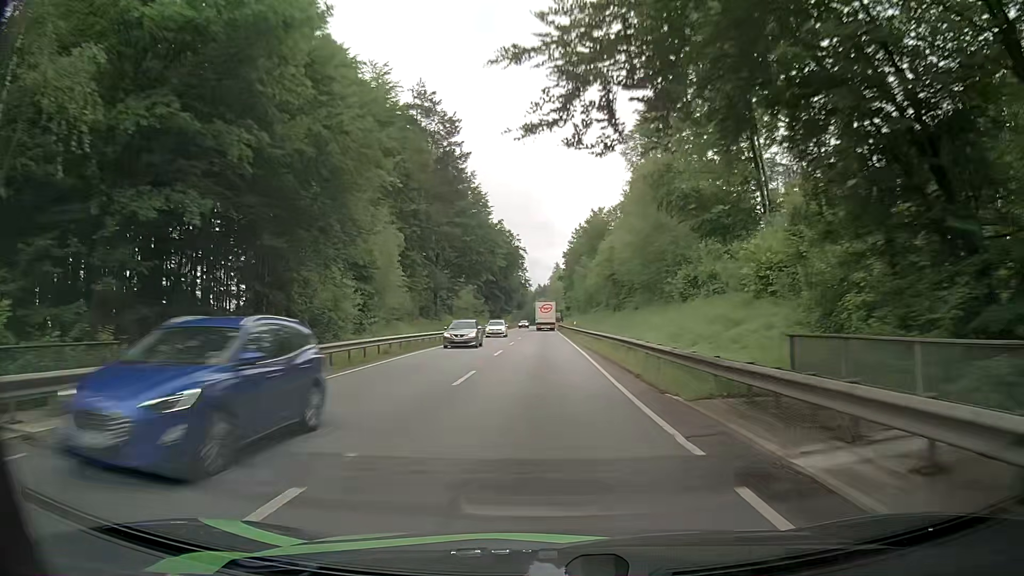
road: primary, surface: asphalt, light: Day
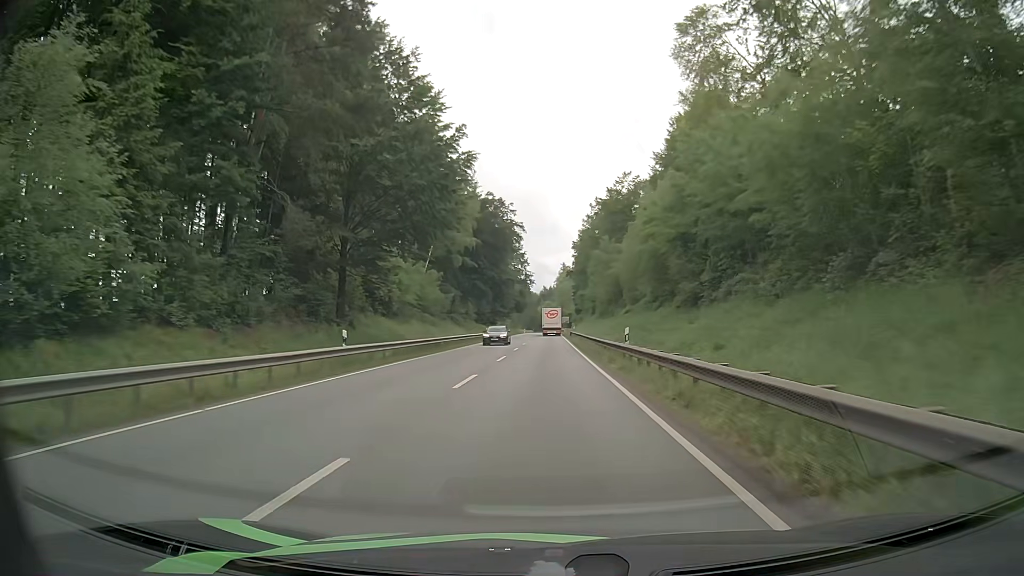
(0.0, +36.3) m; 0°
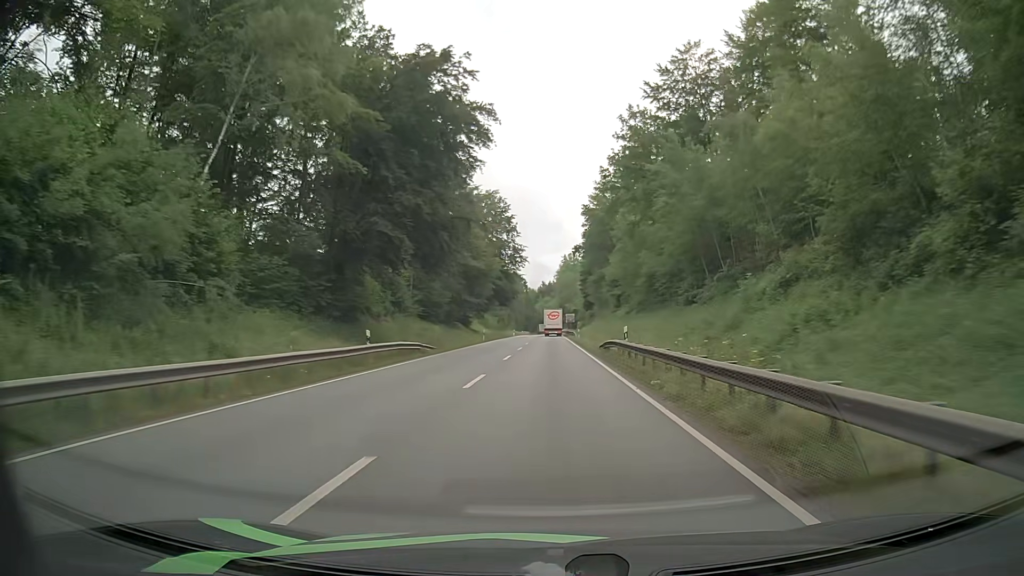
(-0.2, +48.1) m; 0°
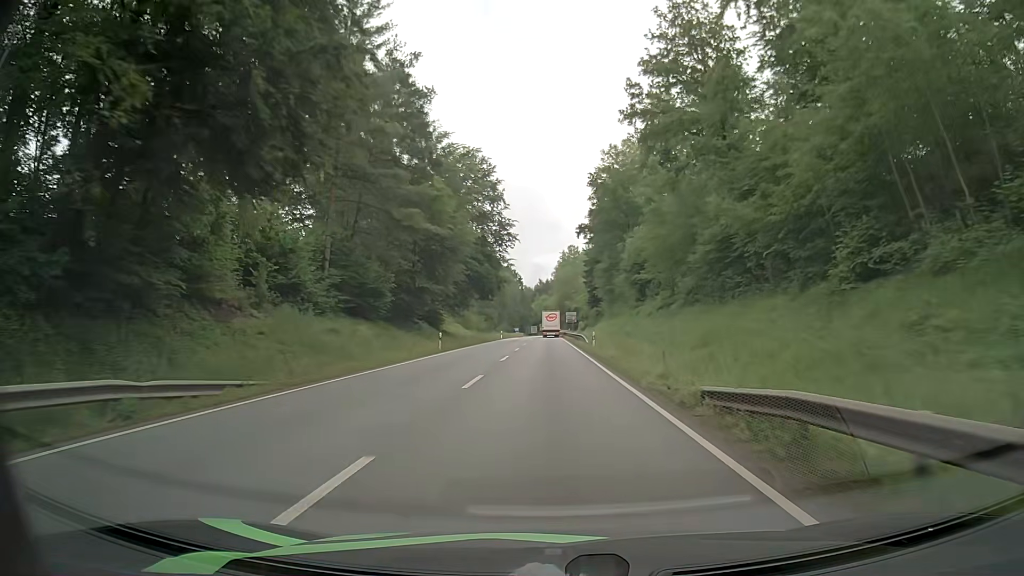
(+0.2, +23.9) m; +1°
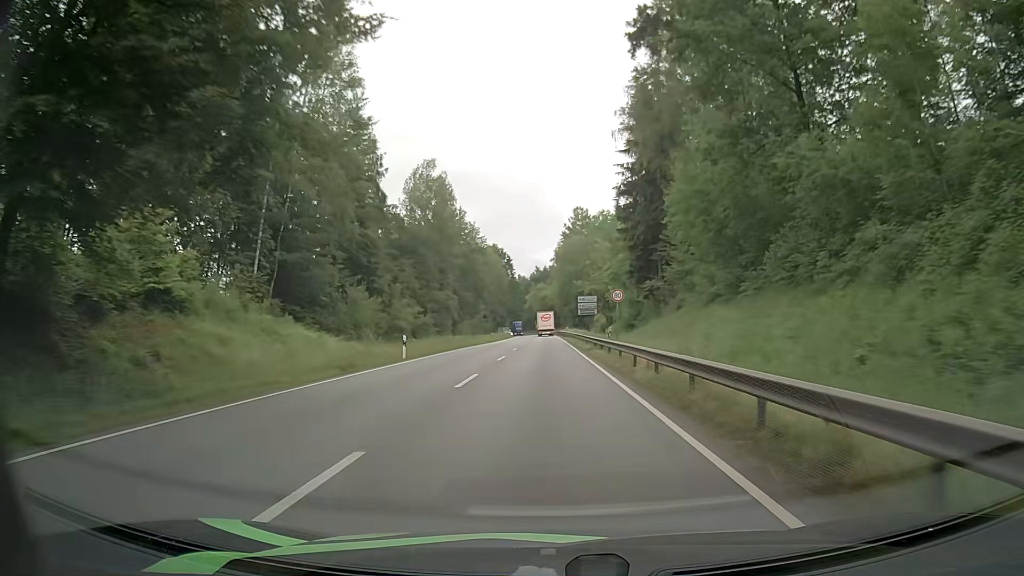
(0.0, +60.0) m; 0°
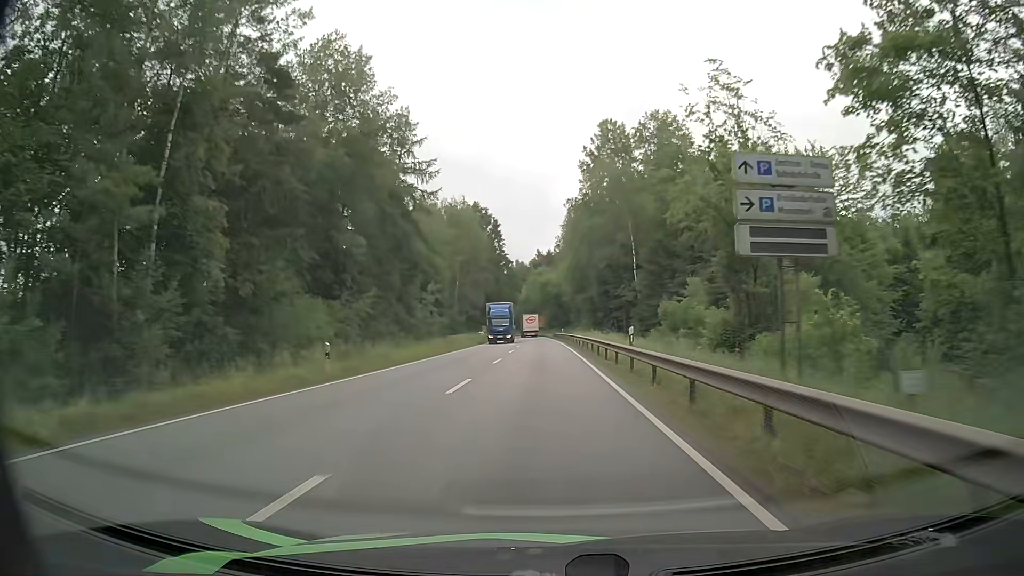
(-0.6, +61.2) m; -1°
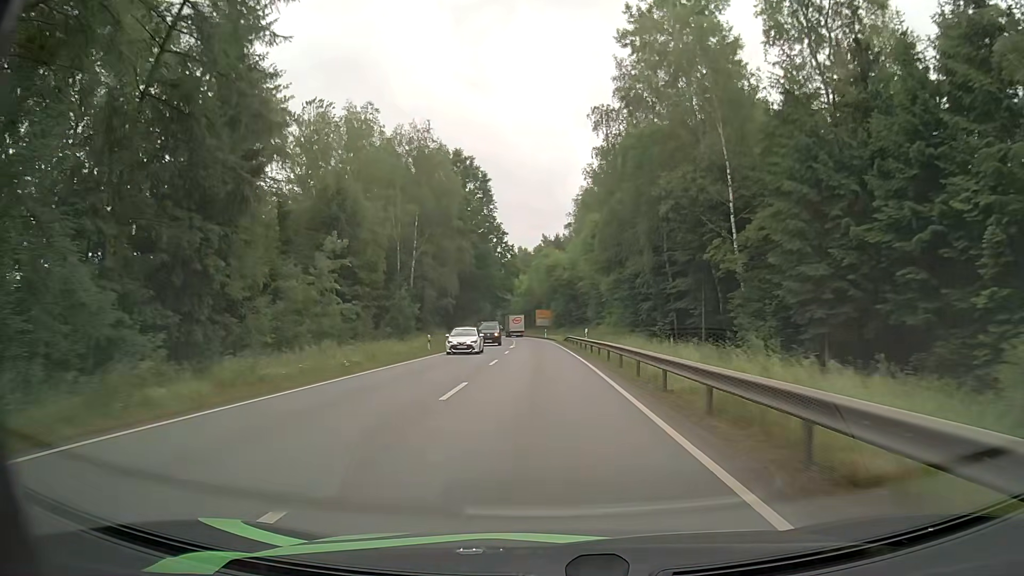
(+0.1, +37.4) m; 0°
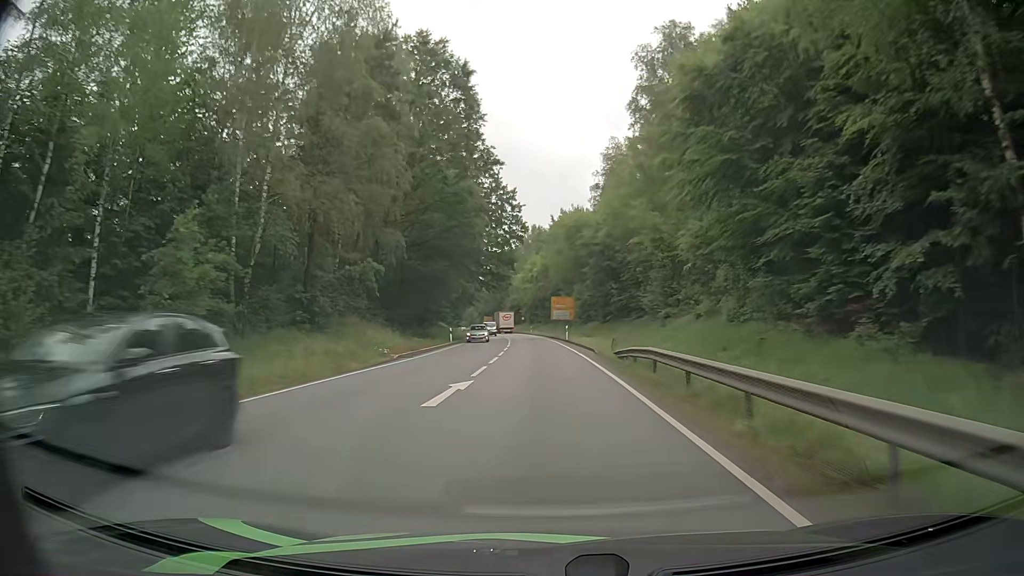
(-0.4, +37.6) m; -2°
(0, +10) (0, +20) (0, +30) (-1, +40) (-1, +50) (-1, +60) (-2, +70) (-3, +80) (-4, +90) (-5, +100) m
